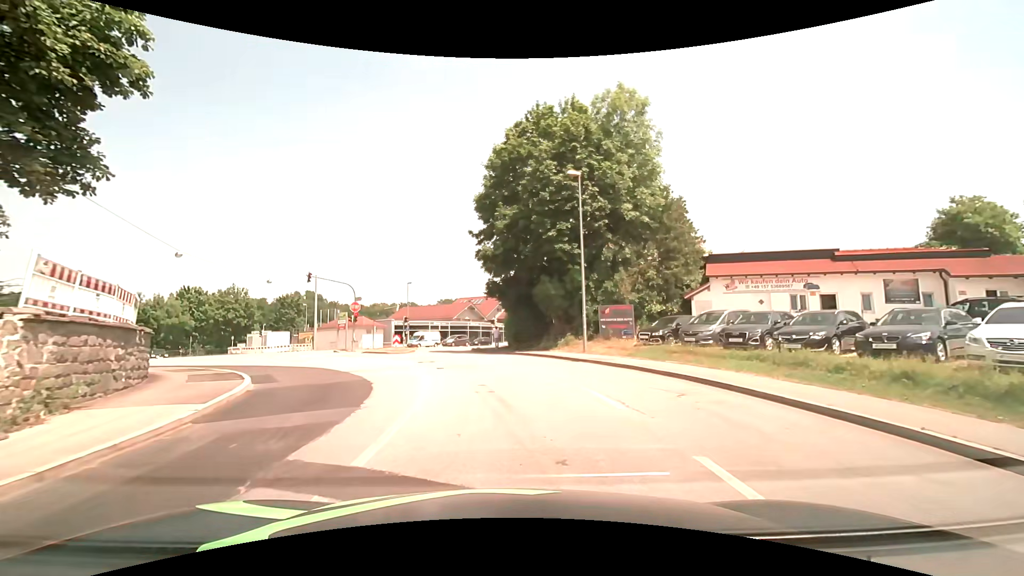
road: tertiary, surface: asphalt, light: Day
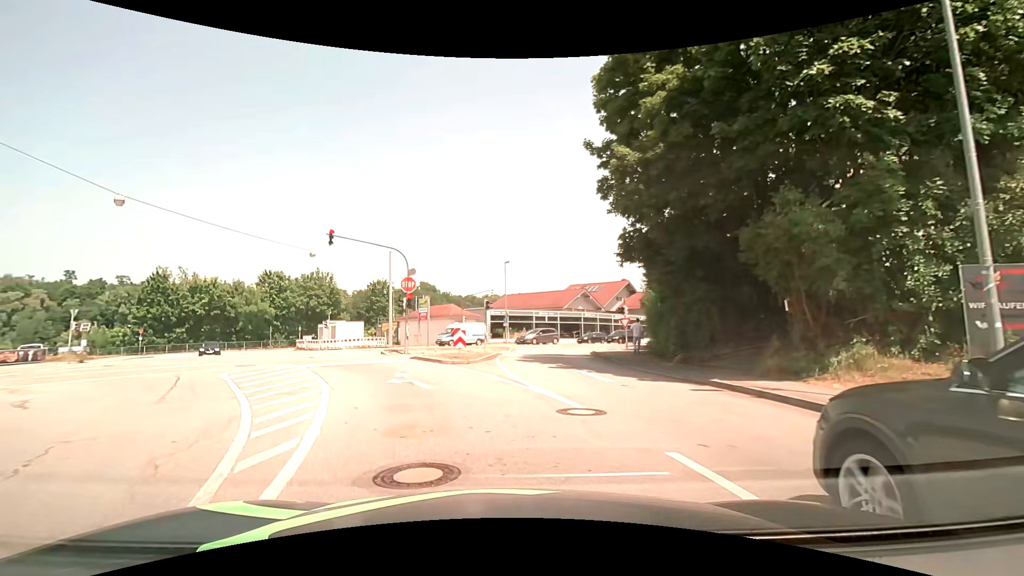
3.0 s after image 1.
(-1.2, +17.4) m; -12°
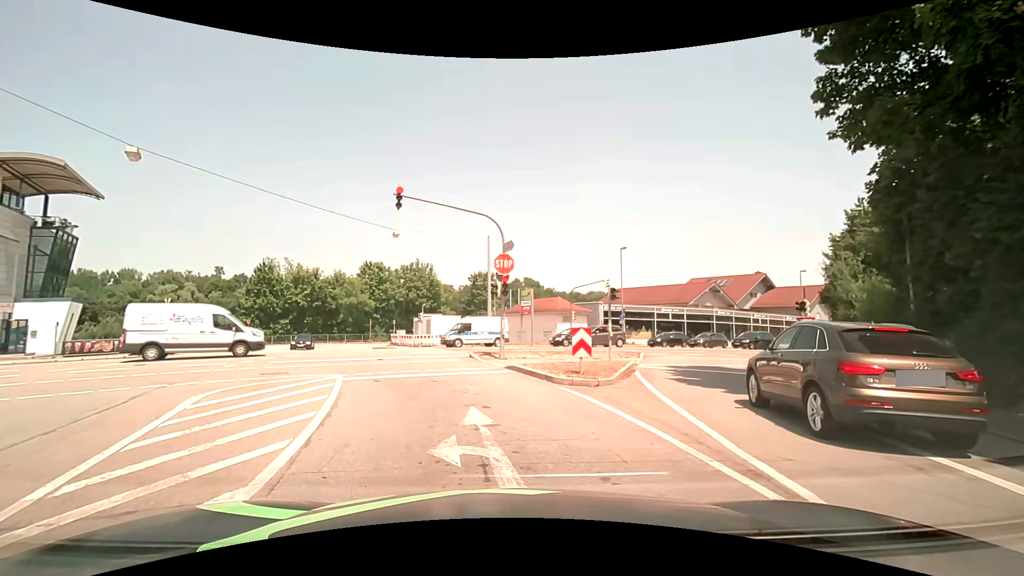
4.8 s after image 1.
(-0.9, +8.0) m; -13°
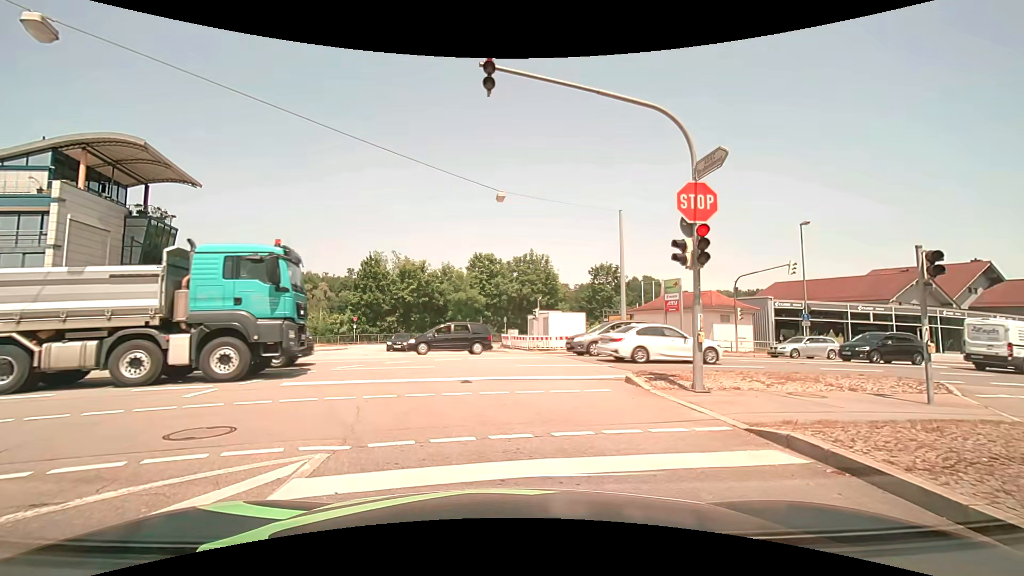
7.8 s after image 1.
(-1.1, +9.4) m; -13°
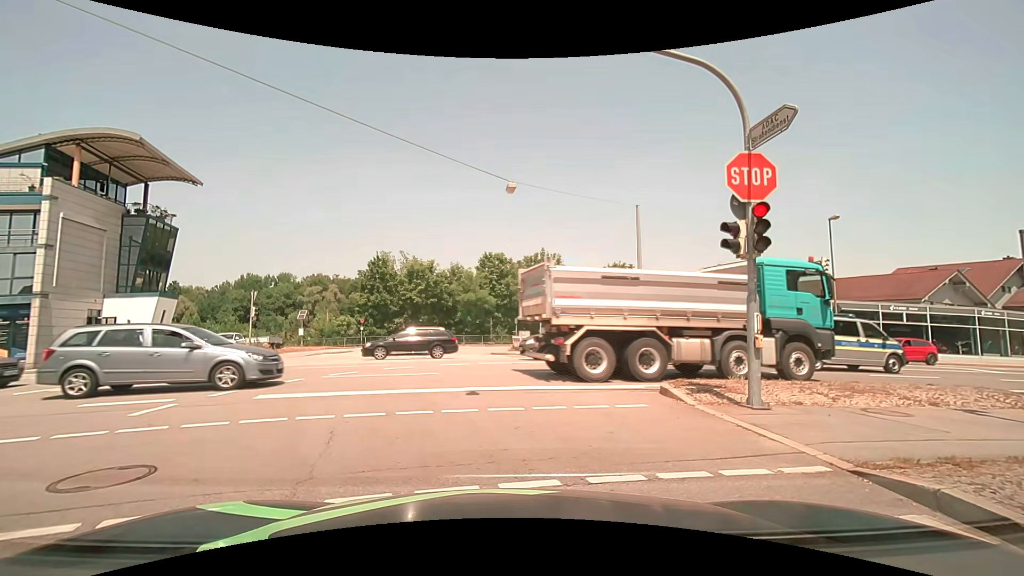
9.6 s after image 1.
(0.0, +1.6) m; -1°
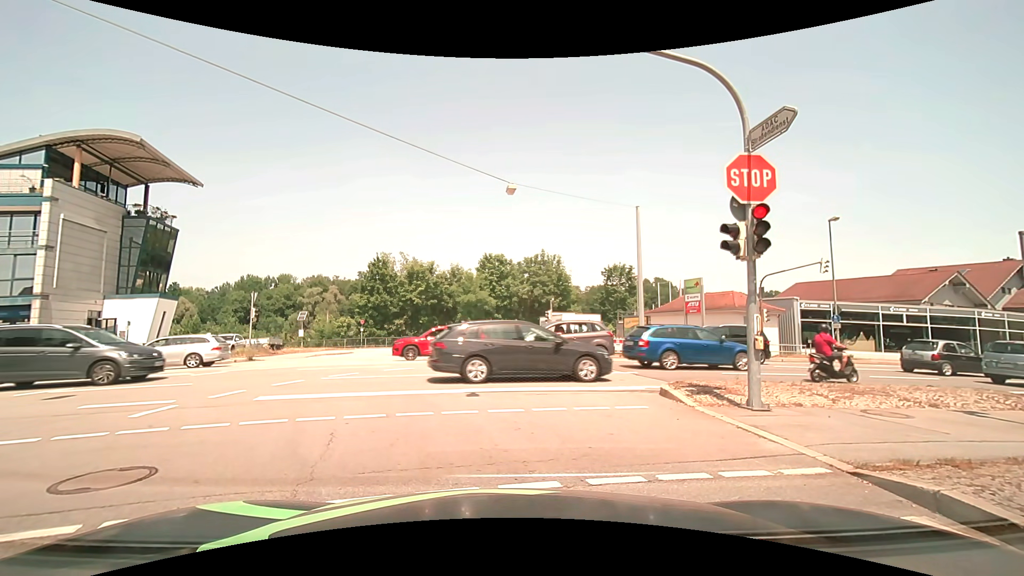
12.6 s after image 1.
(0.0, +0.1) m; 0°
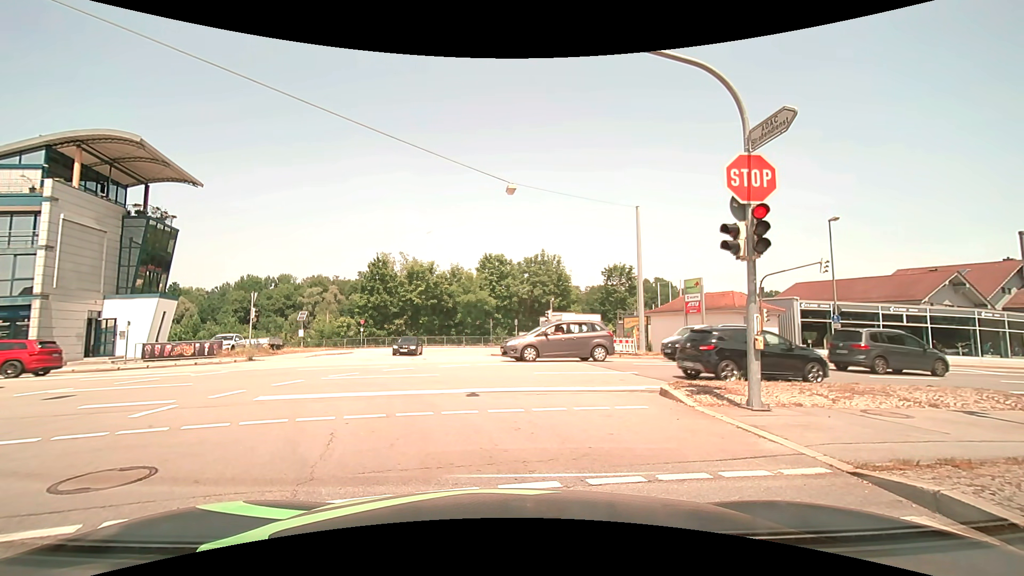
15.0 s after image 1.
(0.0, 0.0) m; 0°
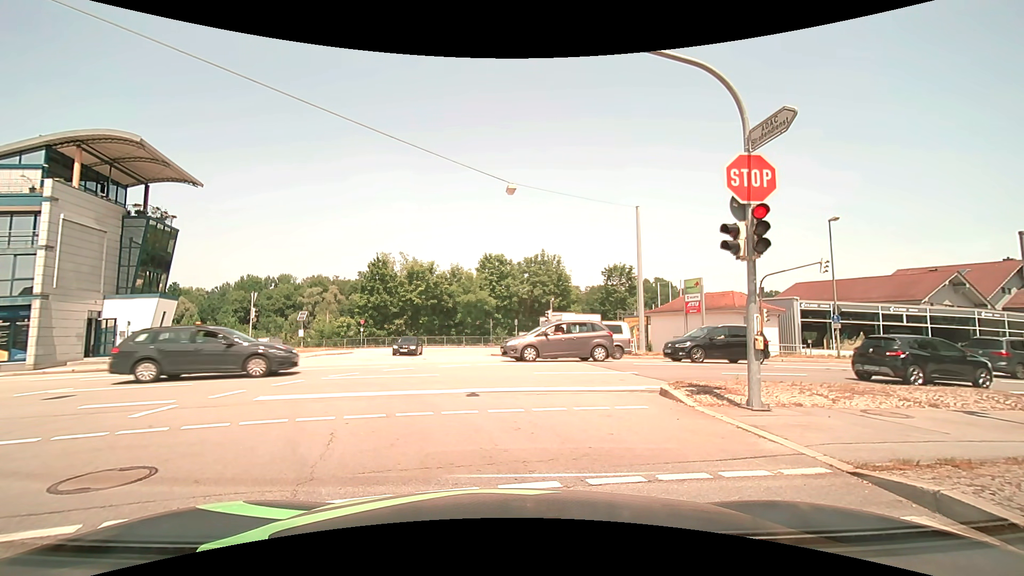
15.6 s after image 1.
(0.0, 0.0) m; 0°
